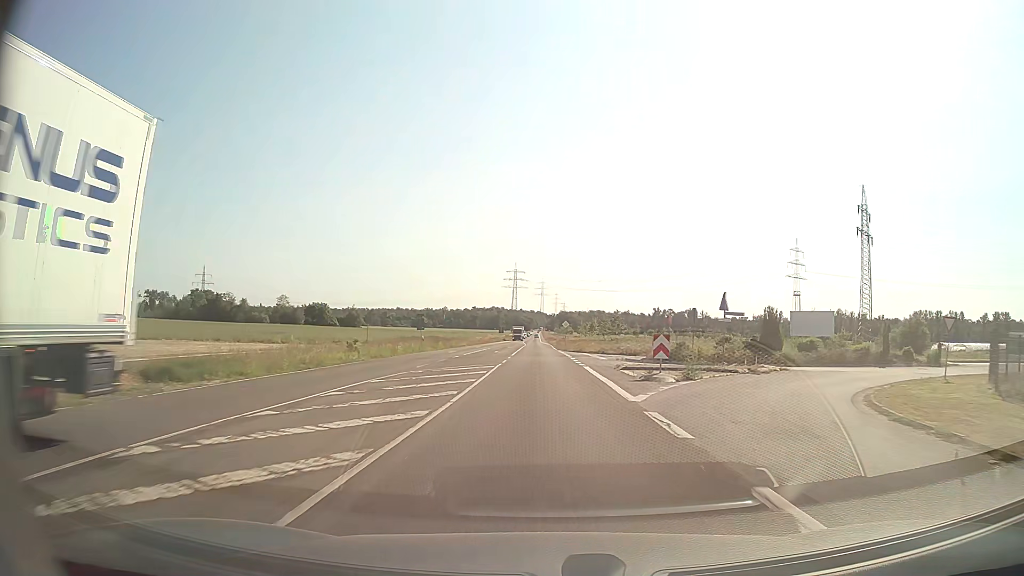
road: secondary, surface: asphalt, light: Day
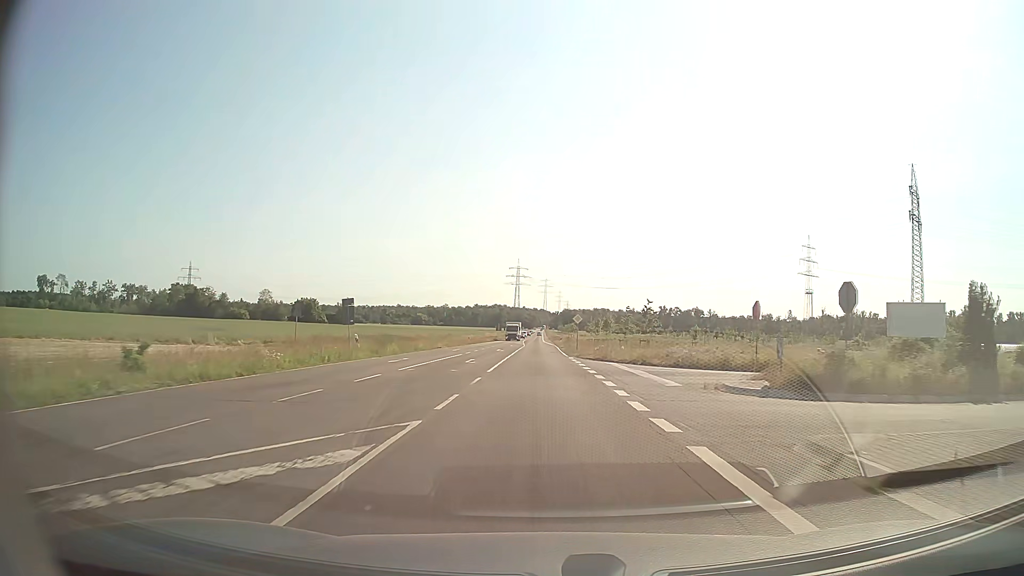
(-0.1, +20.5) m; 0°
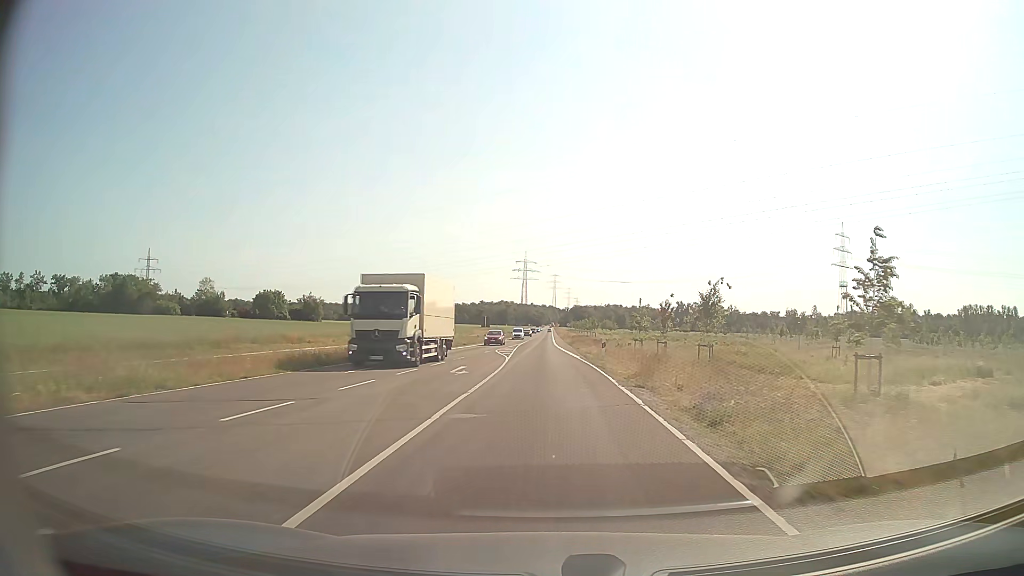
(-0.3, +52.4) m; -1°
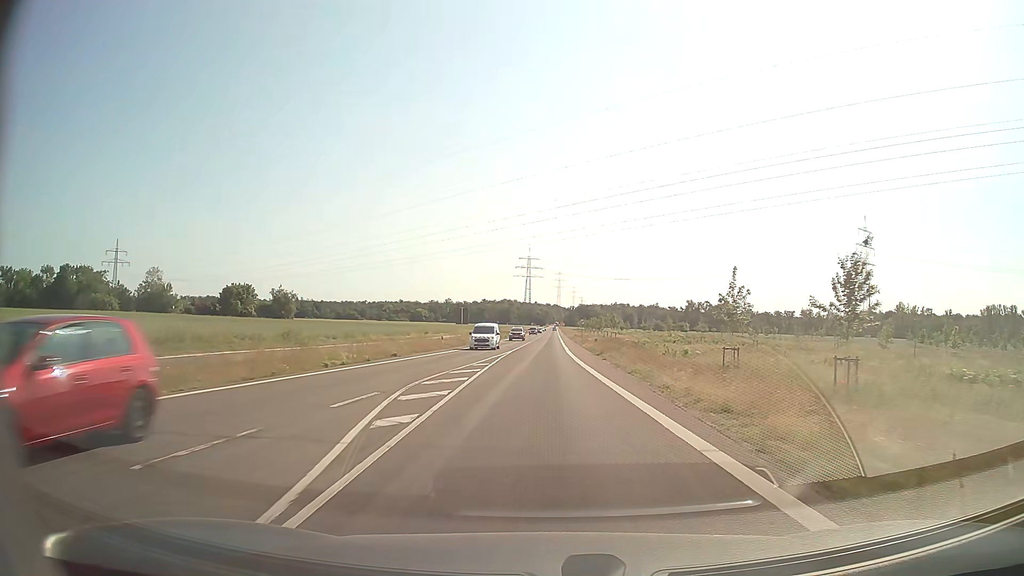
(-0.1, +32.2) m; 0°
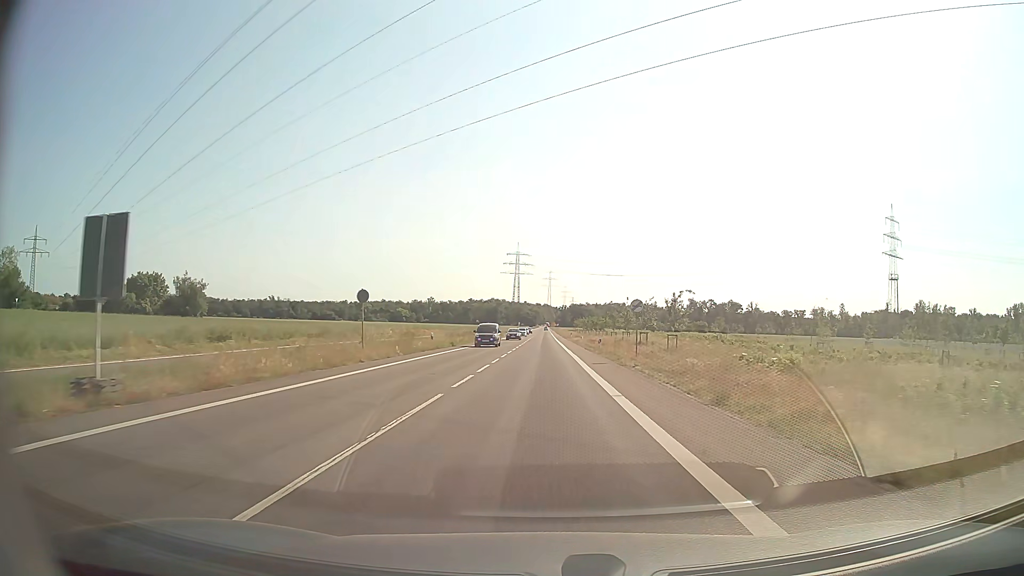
(+0.2, +54.9) m; +1°
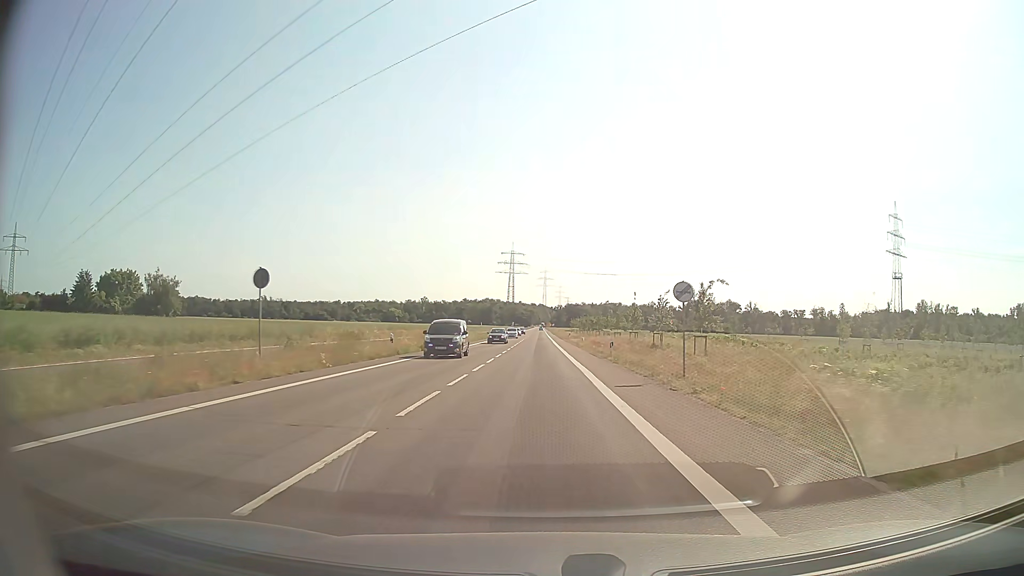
(0.0, +11.1) m; 0°
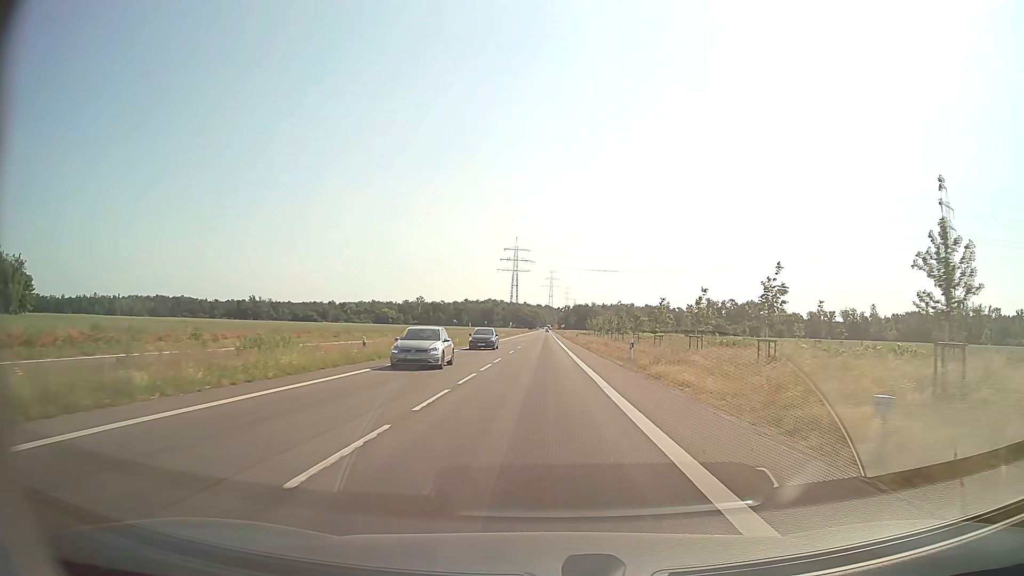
(-0.3, +56.2) m; 0°
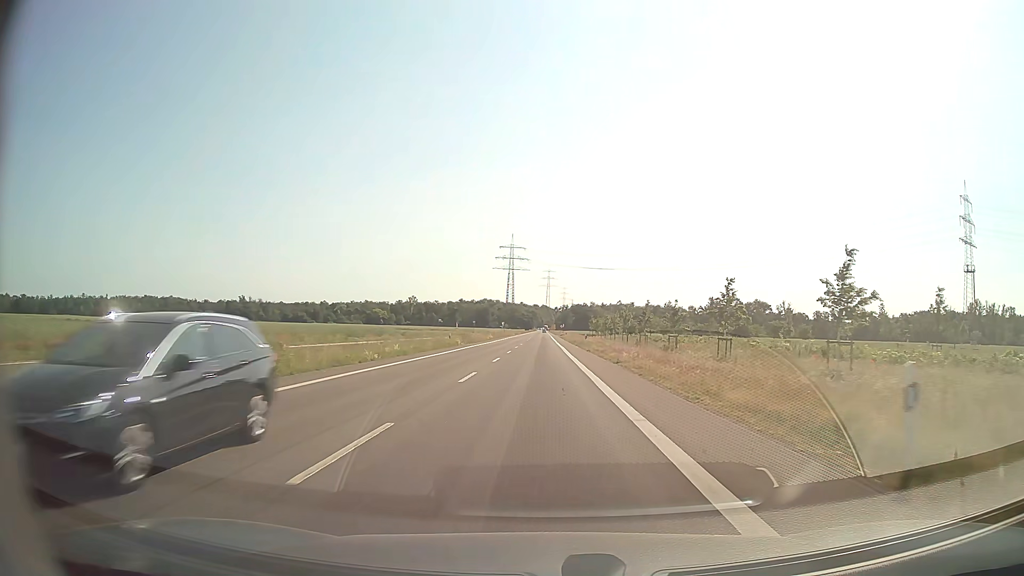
(0.0, +22.7) m; 0°
(0, +10) (0, +20) (0, +30) (0, +40) (0, +50) (0, +60) (0, +70) (0, +80) (0, +90) (0, +100) m
